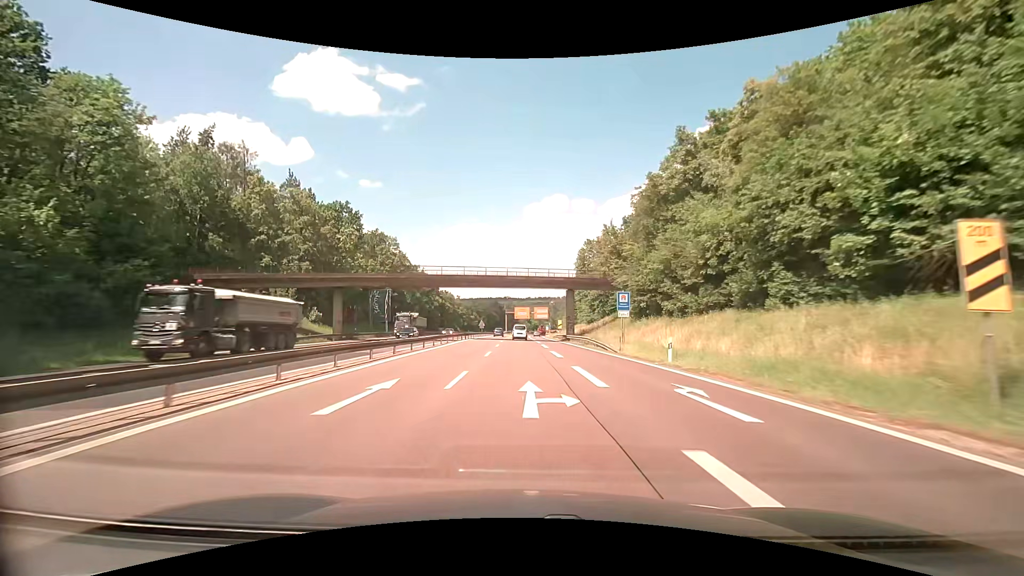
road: trunk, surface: asphalt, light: Day
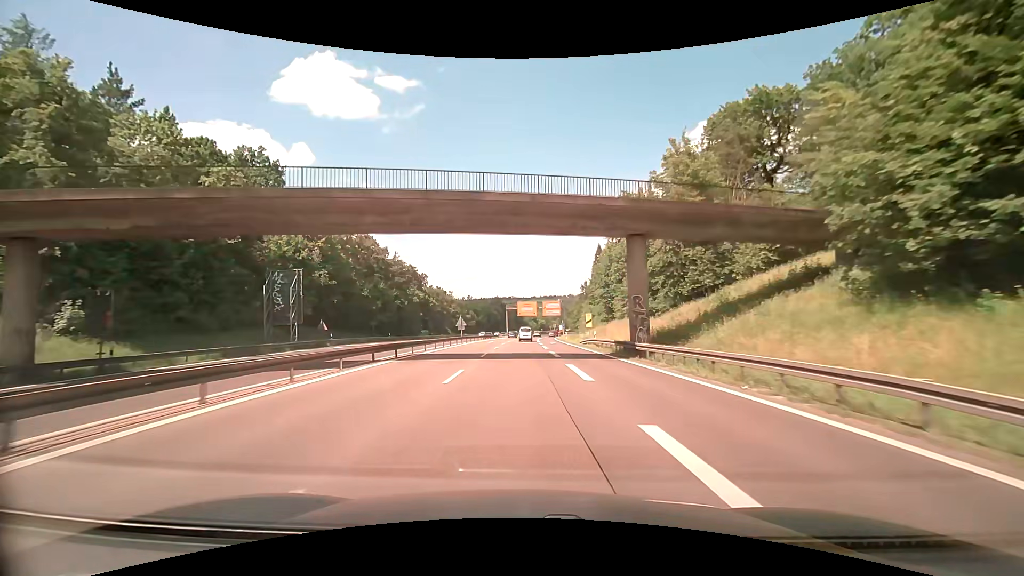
(-0.3, +34.7) m; -1°
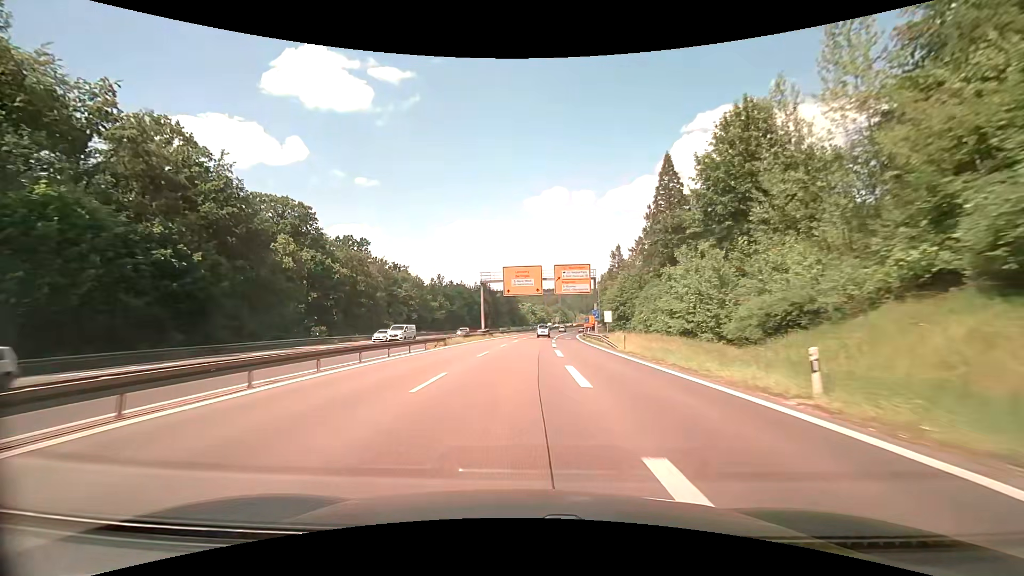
(+0.7, +62.2) m; +1°
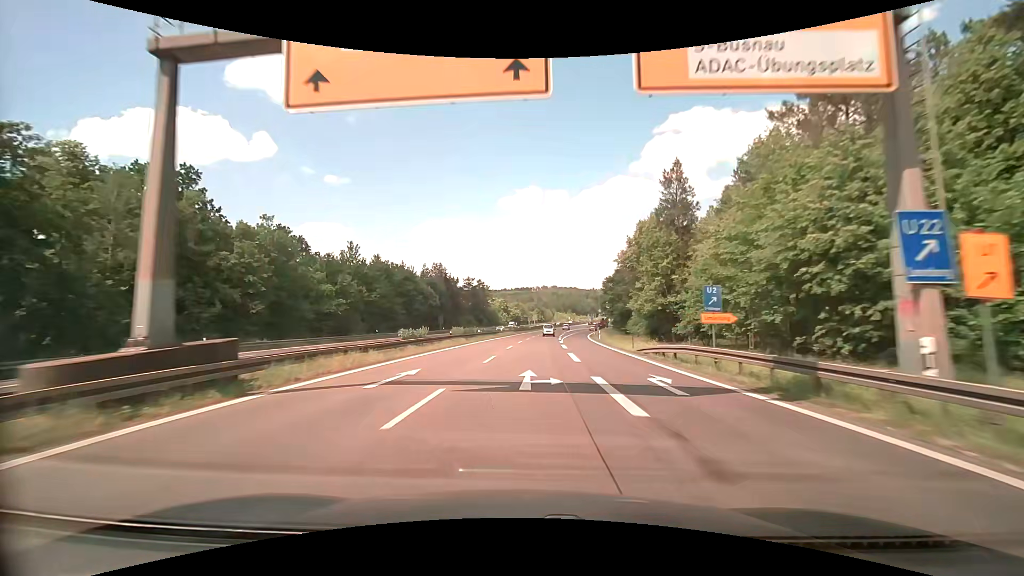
(+0.8, +51.8) m; +3°
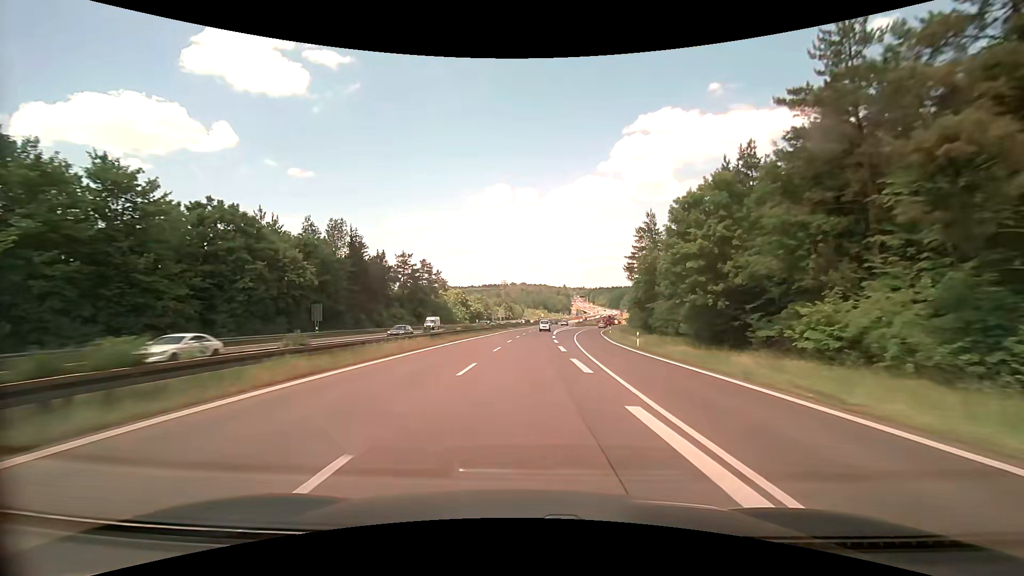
(+1.4, +53.5) m; +3°
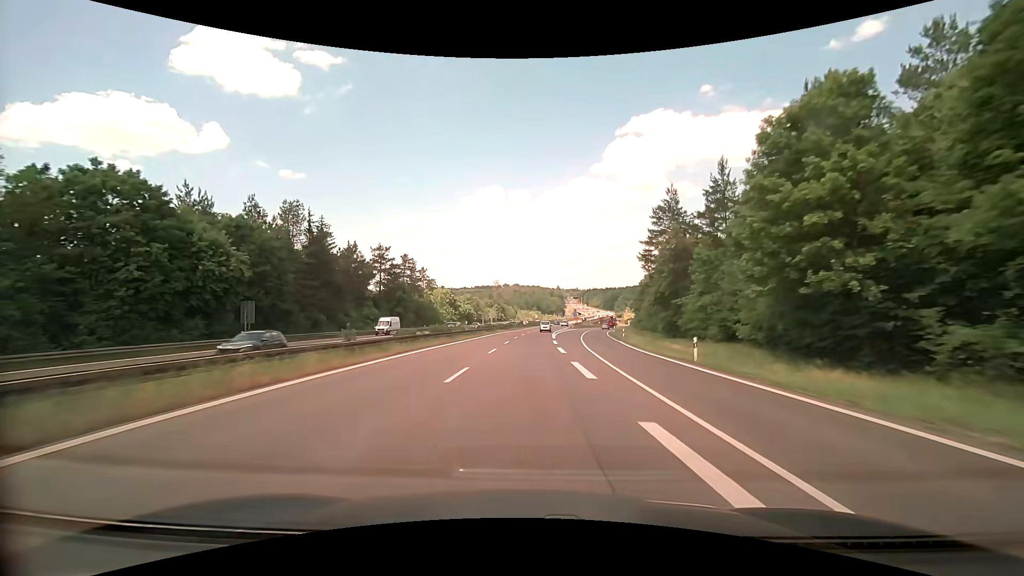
(+0.1, +13.4) m; +1°
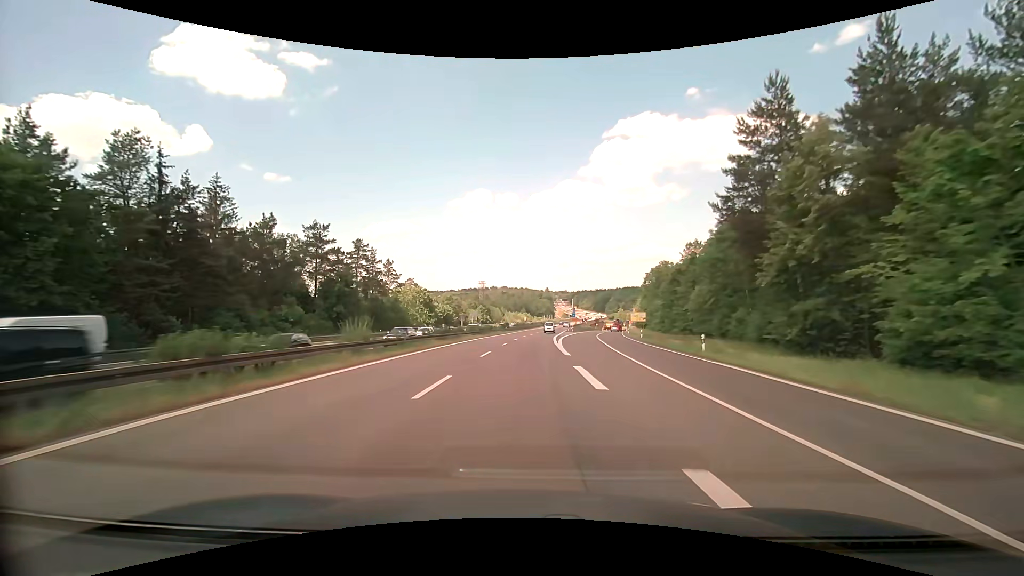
(+0.3, +26.4) m; +1°
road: trunk_link
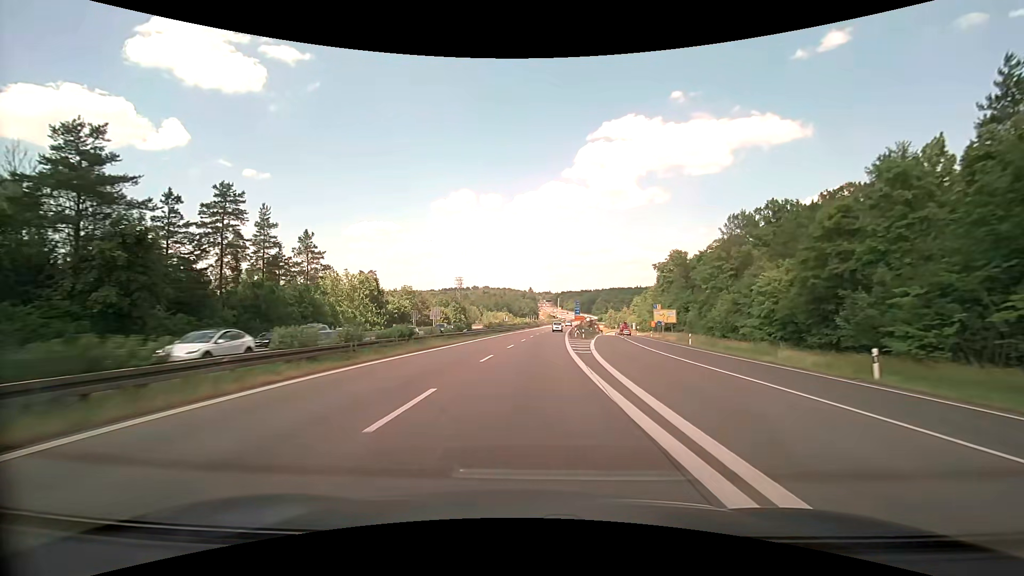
(+0.7, +38.8) m; +2°
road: trunk
(0, +10) (0, +20) (+1, +30) (+1, +40) (+2, +50) (+2, +60) (+3, +70) (+4, +80) (+5, +90) (+7, +100) m
